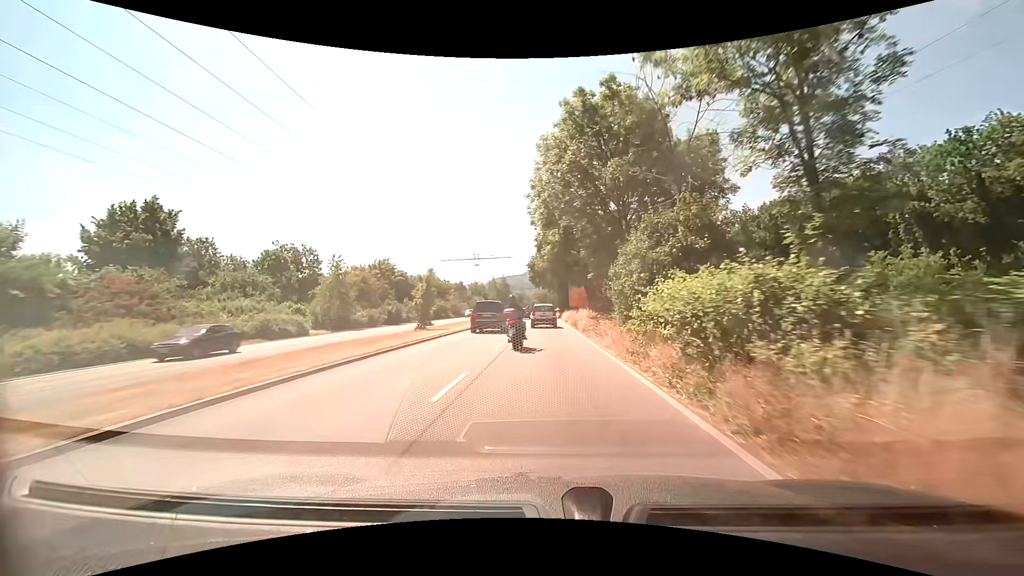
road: primary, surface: asphalt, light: Day
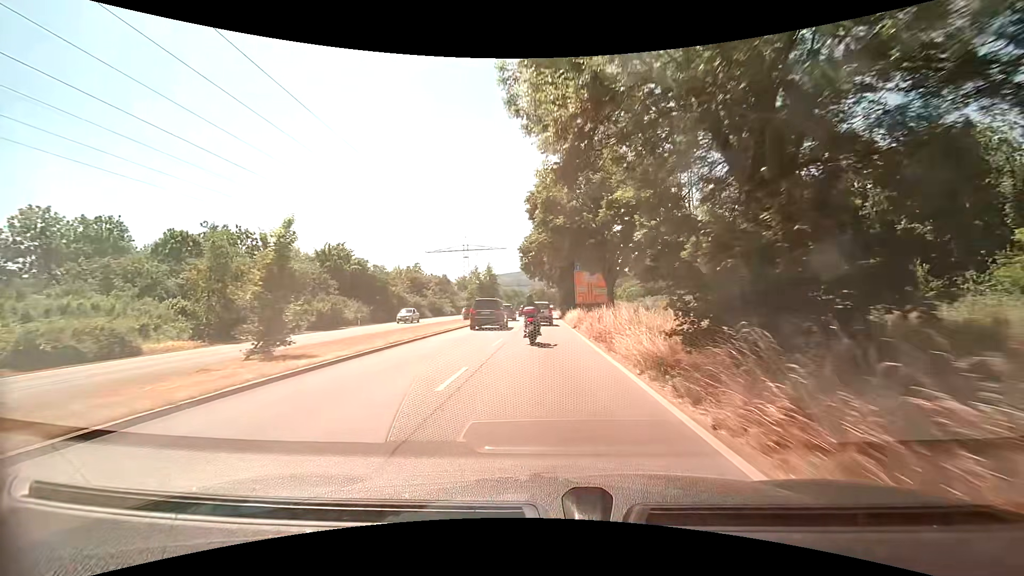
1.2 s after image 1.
(0.0, +17.4) m; 0°
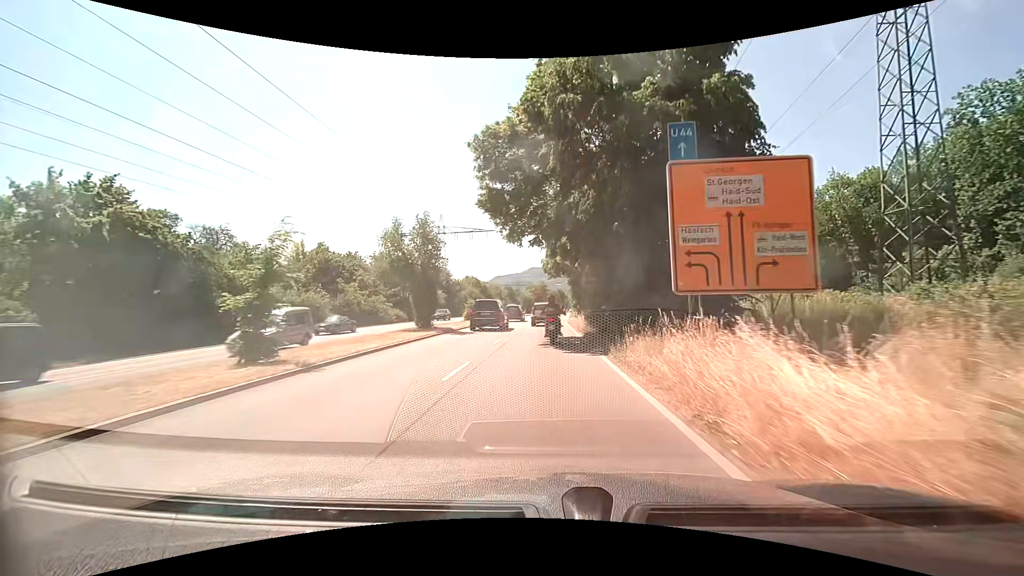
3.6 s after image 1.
(+0.1, +35.3) m; 0°
(0, +10) (0, +20) (0, +30) (0, +40) (0, +50) (0, +60) (+1, +70) (+1, +80) (+2, +90) (+3, +100) m
